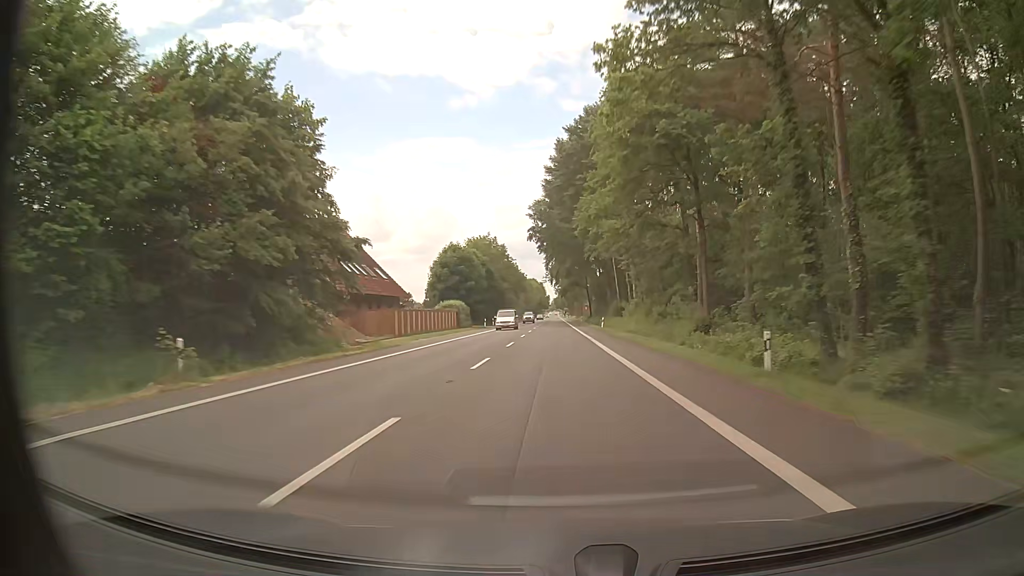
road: primary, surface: asphalt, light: Day
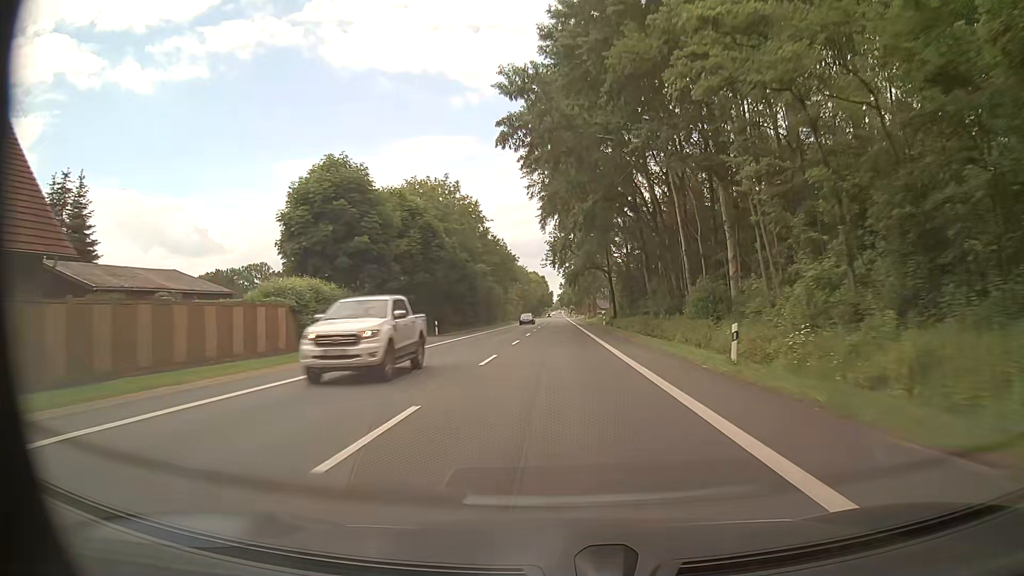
(-0.5, +47.0) m; -1°
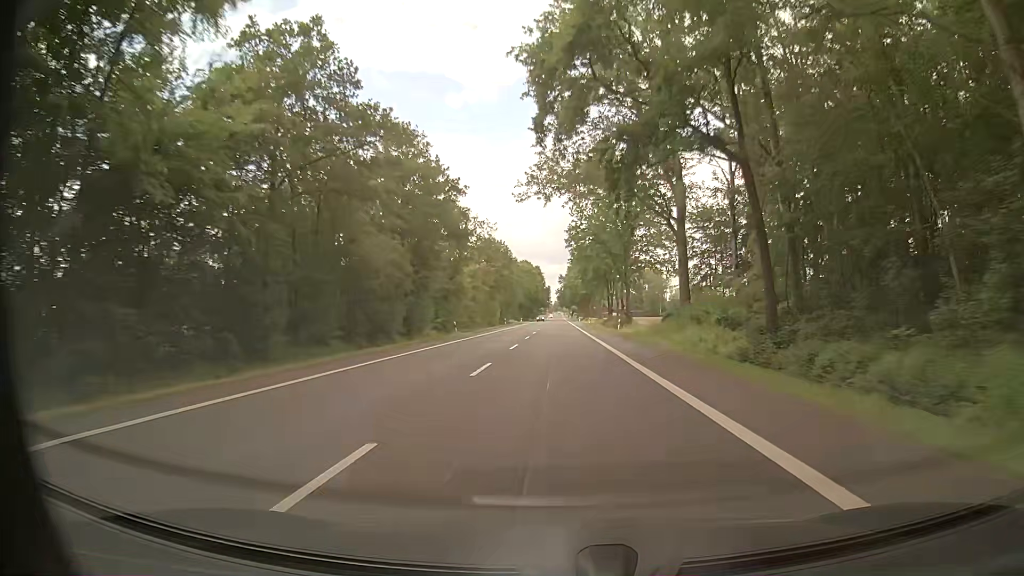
(+0.1, +63.0) m; 0°
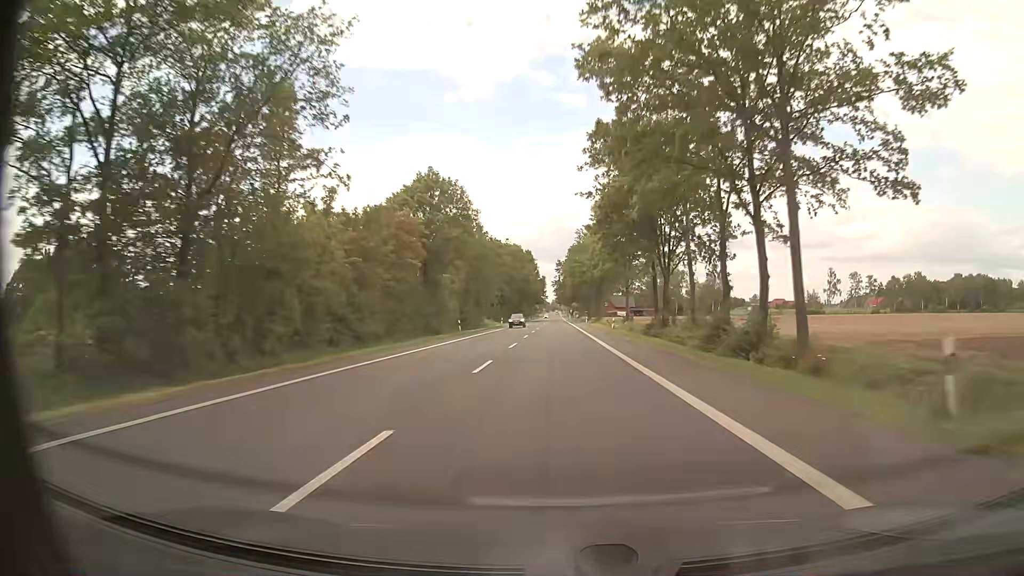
(+0.4, +47.4) m; +1°
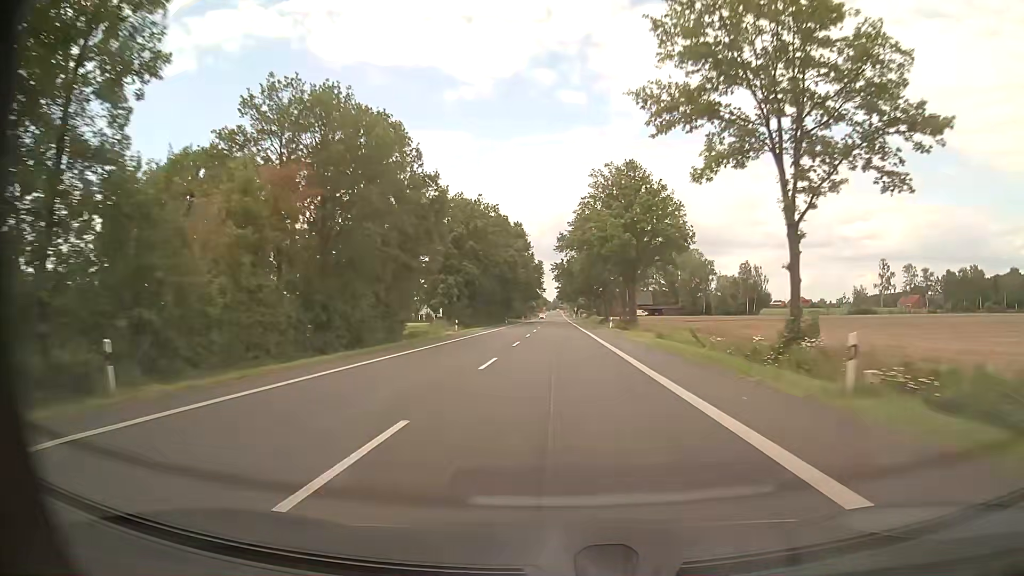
(+0.1, +47.3) m; 0°
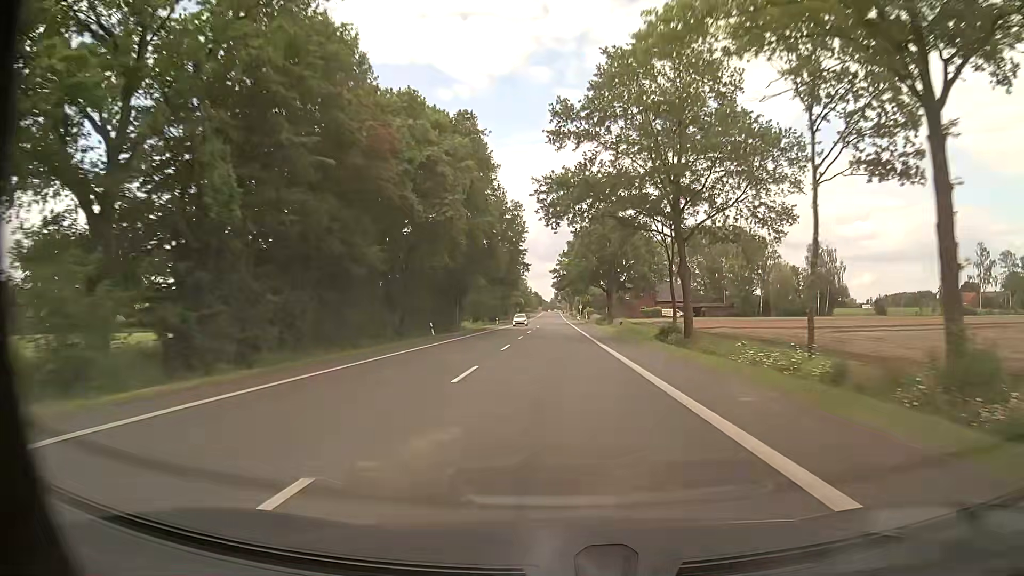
(+0.4, +63.2) m; 0°
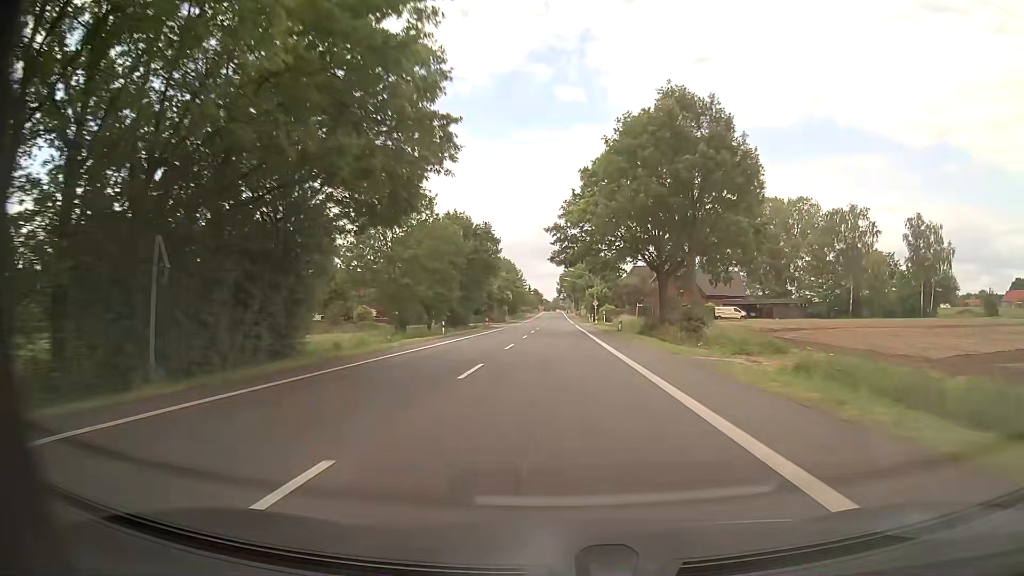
(0.0, +47.4) m; 0°
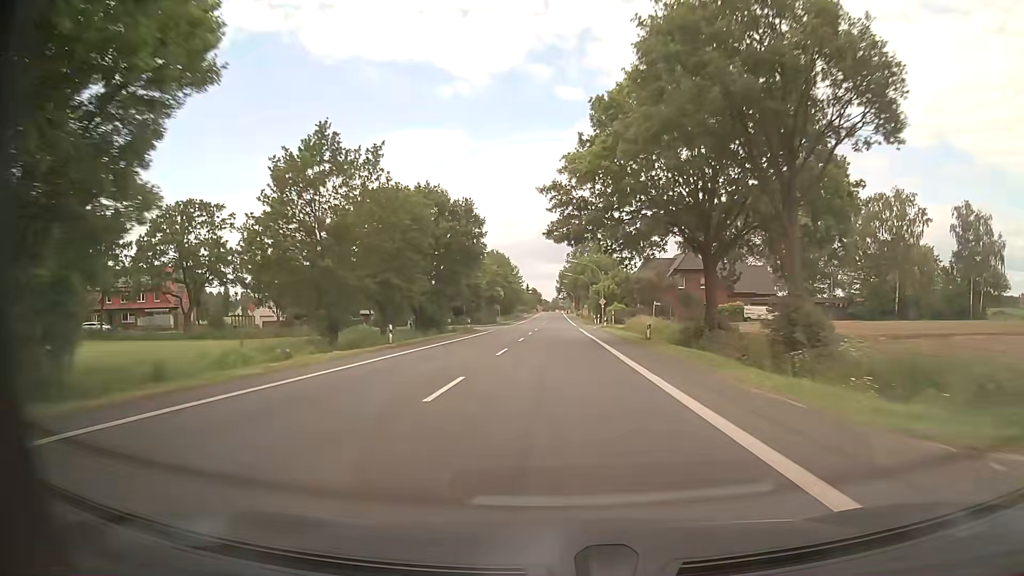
(-0.1, +15.8) m; 0°
(0, +10) (0, +20) (0, +30) (0, +40) (0, +50) (0, +60) (0, +70) (0, +80) (0, +90) (0, +100) m
